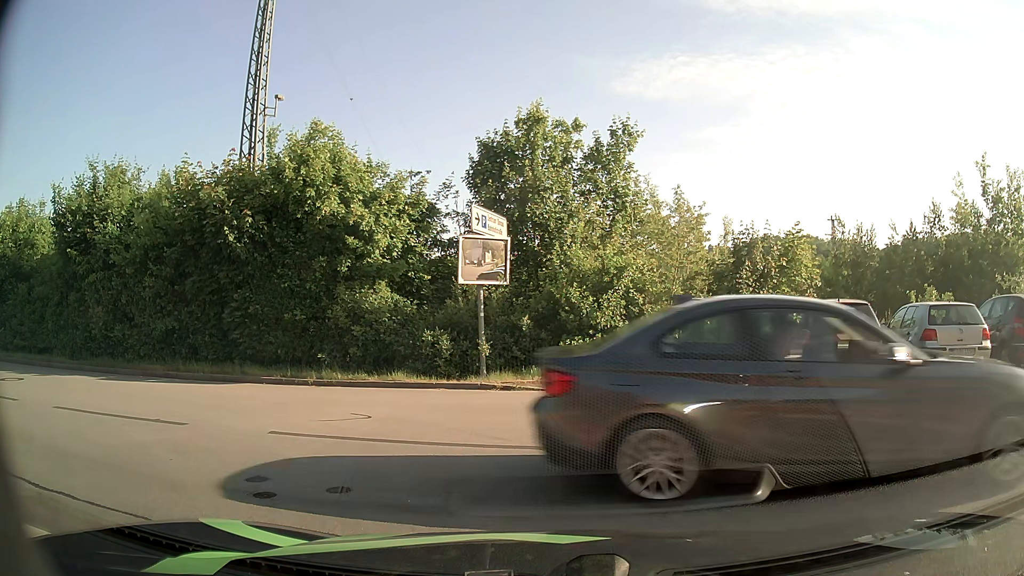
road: residential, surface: asphalt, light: Day
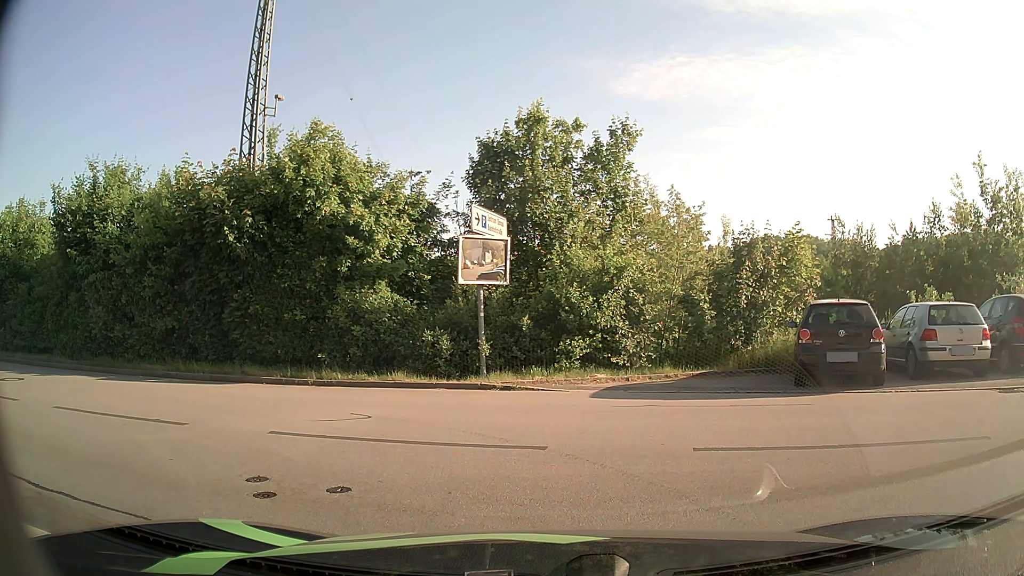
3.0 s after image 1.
(0.0, 0.0) m; 0°
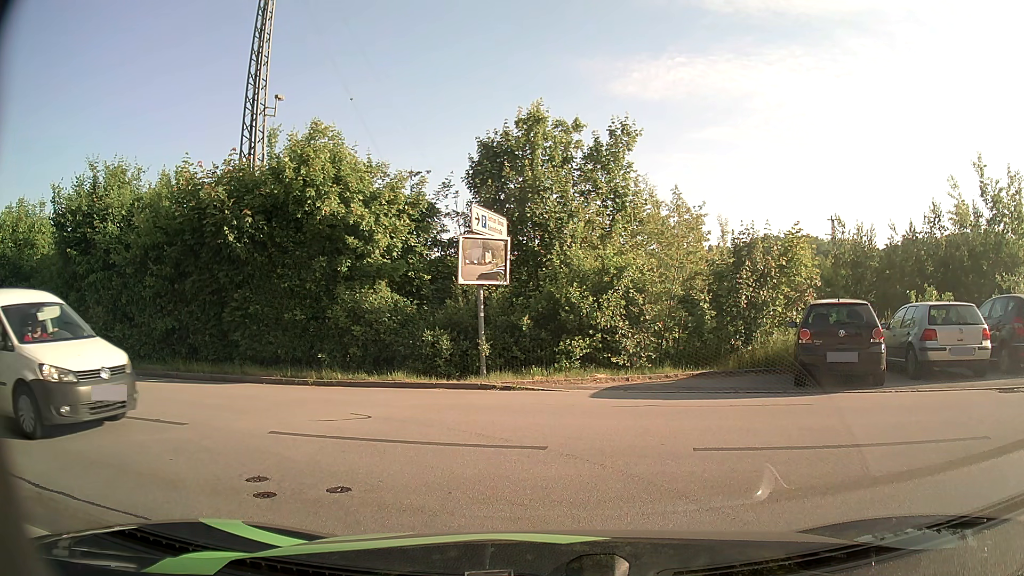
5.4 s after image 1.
(0.0, 0.0) m; 0°
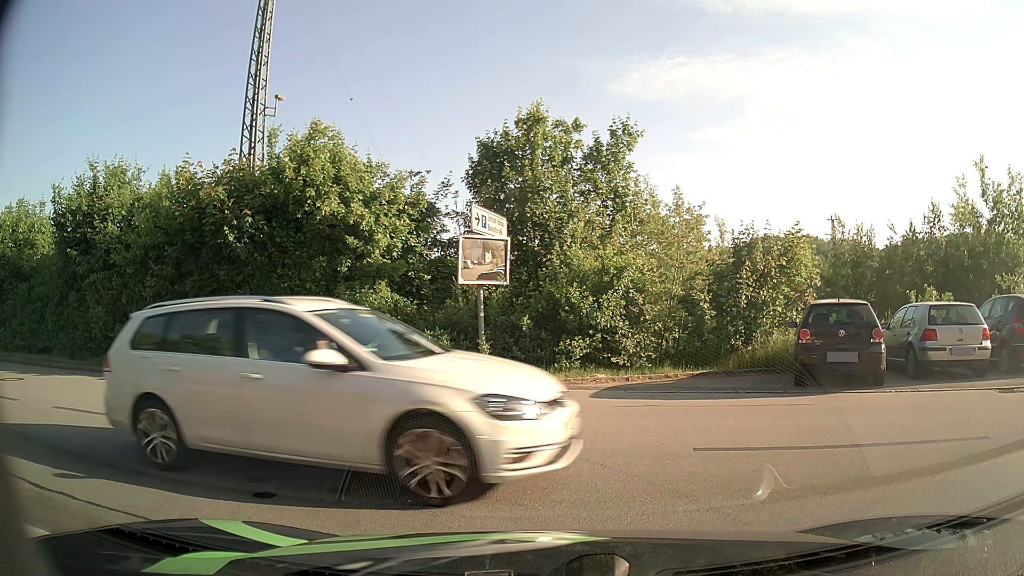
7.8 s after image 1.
(0.0, 0.0) m; 0°
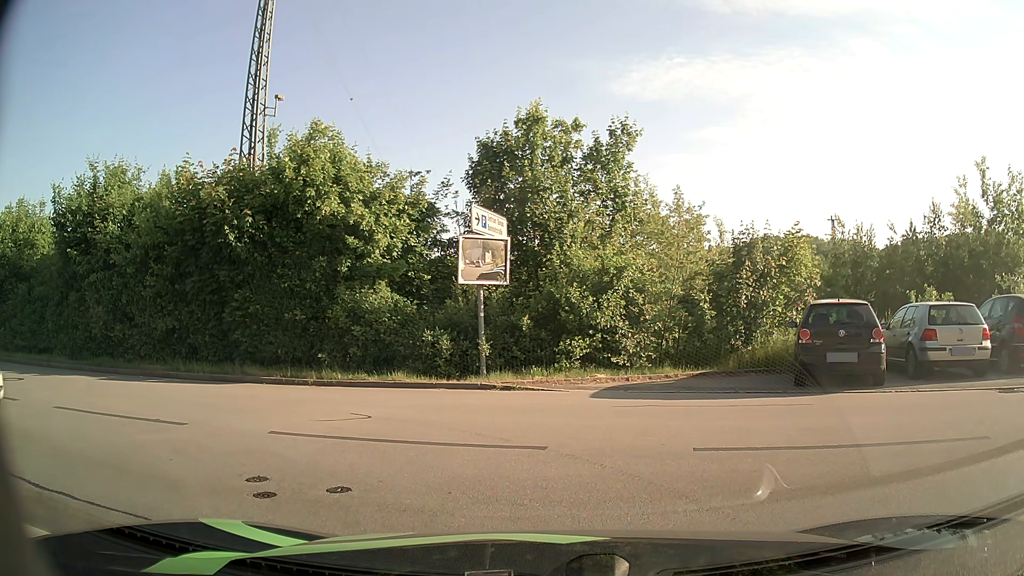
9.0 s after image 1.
(0.0, 0.0) m; 0°
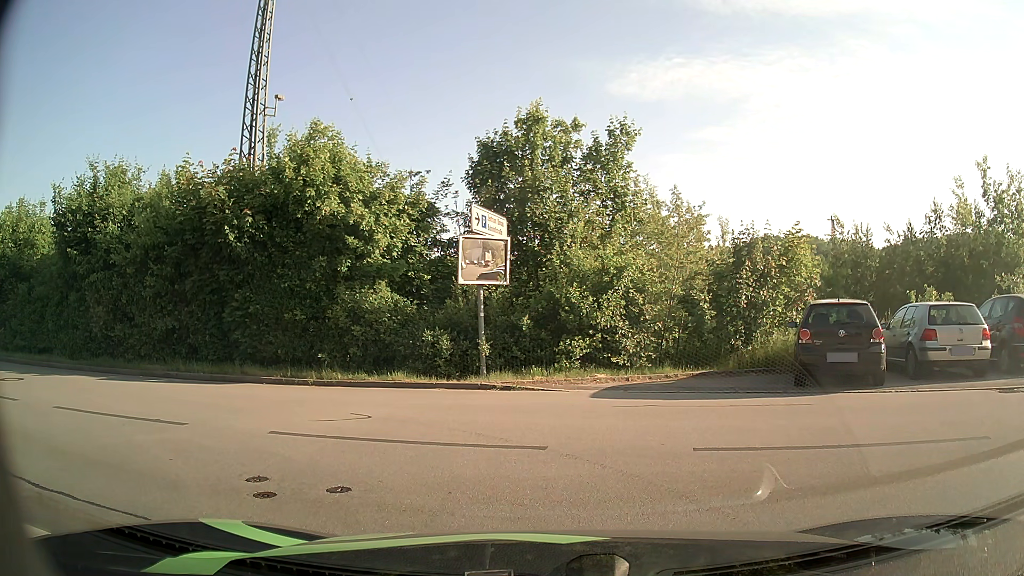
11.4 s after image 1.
(0.0, 0.0) m; 0°
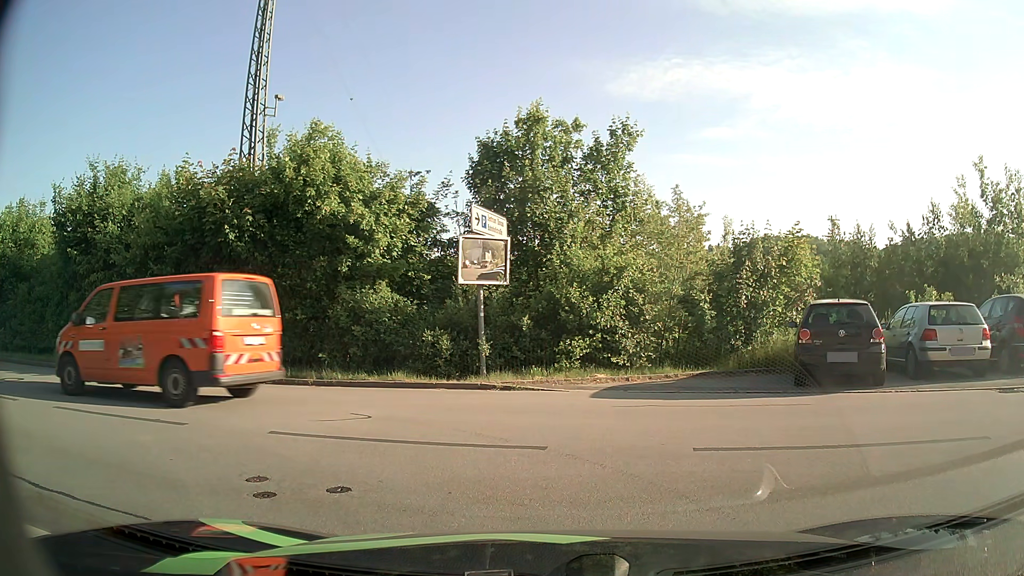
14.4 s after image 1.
(0.0, 0.0) m; 0°
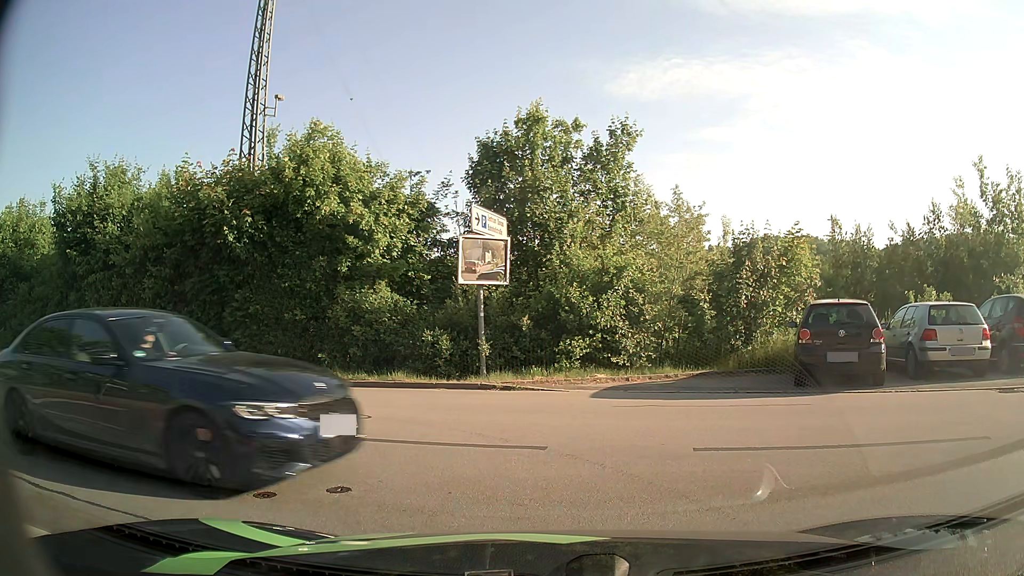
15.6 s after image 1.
(0.0, 0.0) m; 0°
